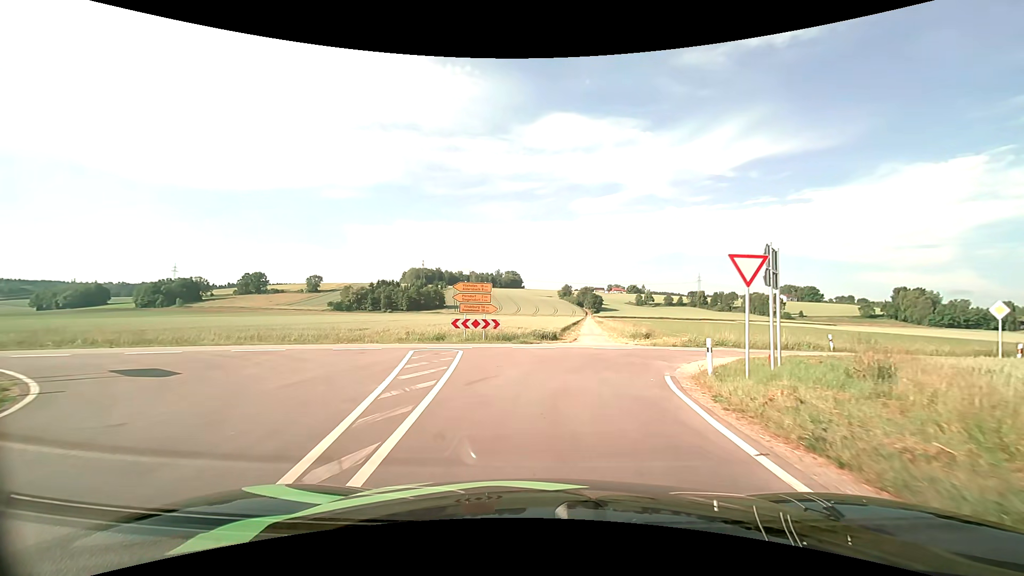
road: tertiary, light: Day
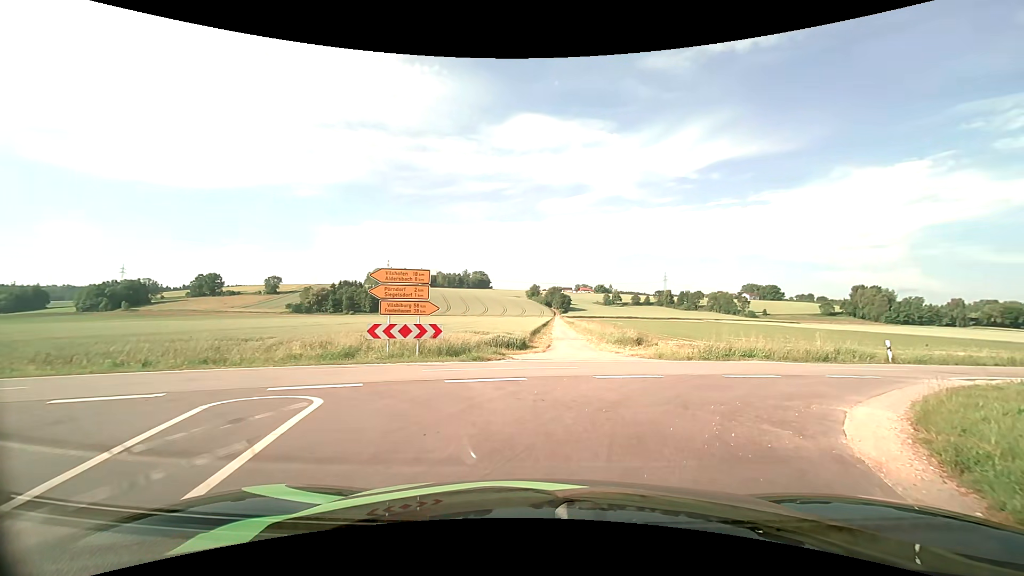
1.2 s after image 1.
(+0.1, +8.1) m; +3°
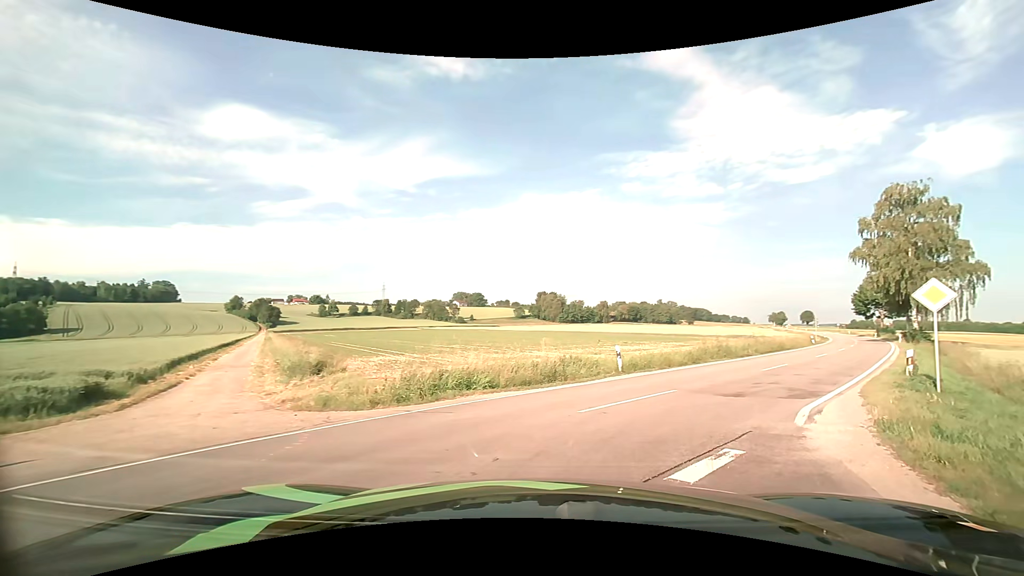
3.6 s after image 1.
(+2.5, +9.3) m; +31°
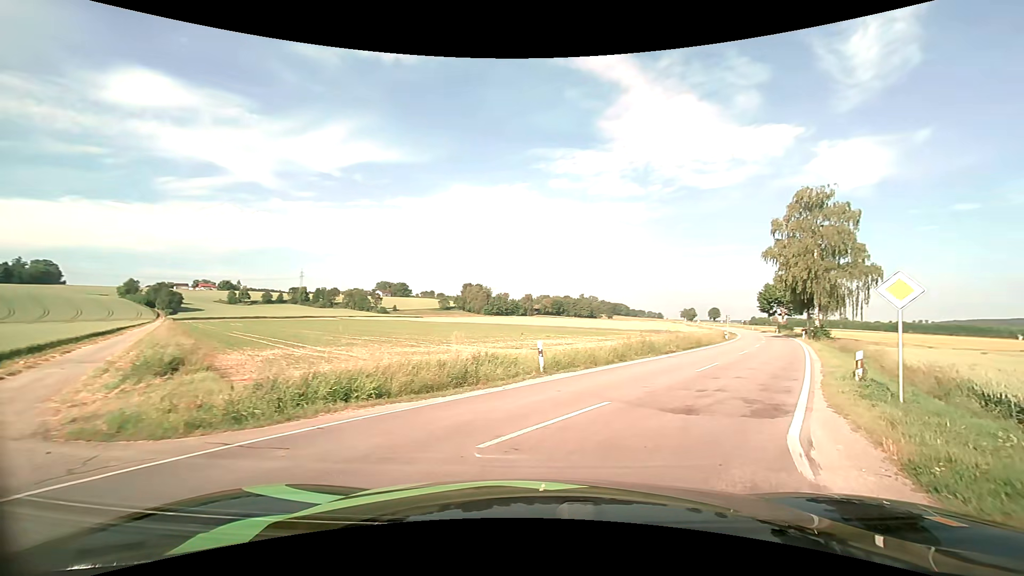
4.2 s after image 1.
(+0.2, +3.1) m; +8°
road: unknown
(+2, +10) (+7, +19) (+11, +27) (+16, +36) (+21, +45) (+25, +54) (+29, +63) (+33, +72) (+37, +82) (+41, +91) m
